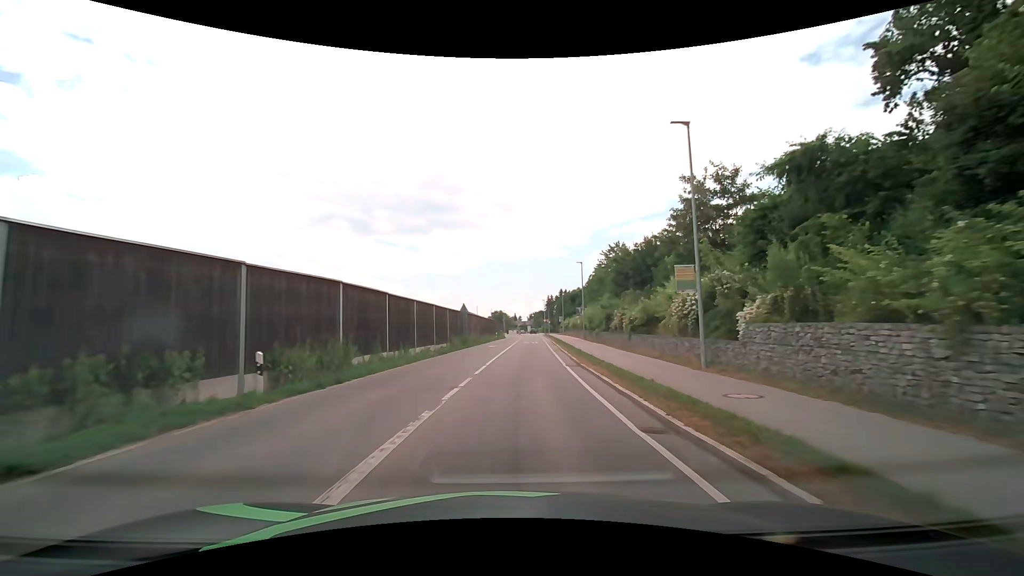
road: secondary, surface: asphalt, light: Day
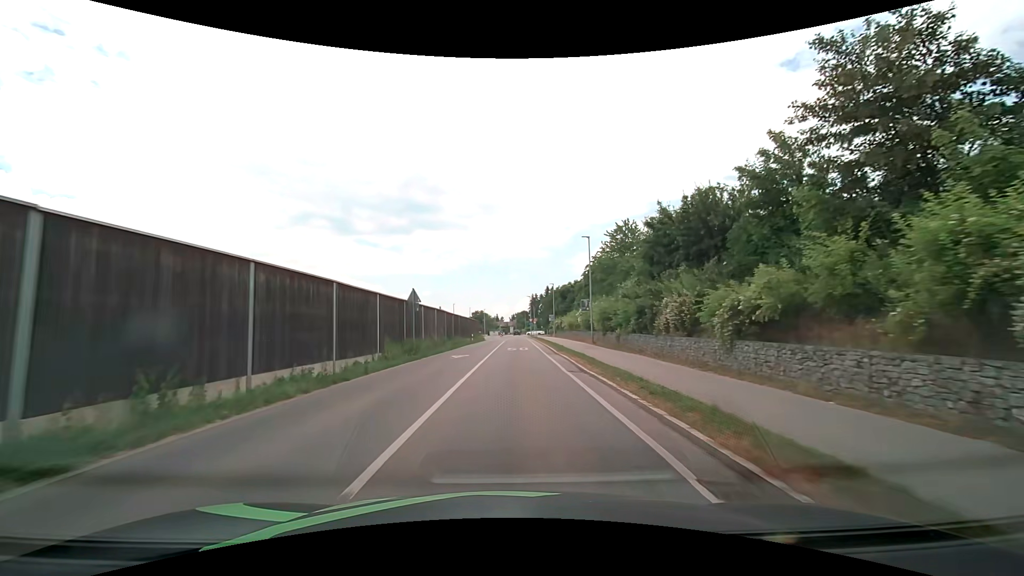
(+0.4, +15.2) m; +2°
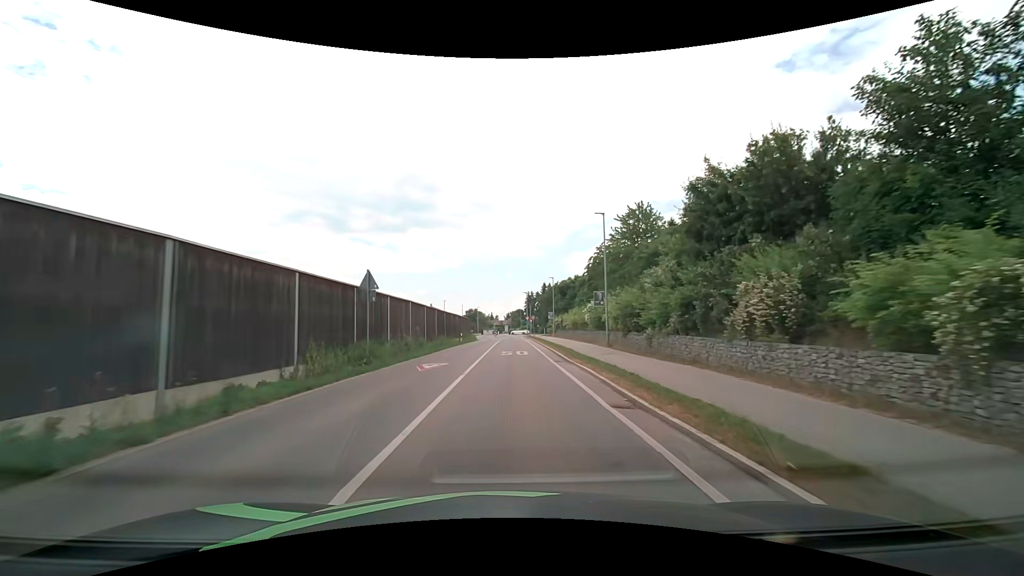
(+0.1, +7.6) m; +1°
(0, +10) (0, +20) (0, +30) (0, +40) (0, +50) (0, +60) (+1, +70) (+1, +80) (+1, +90) (+1, +100) m
